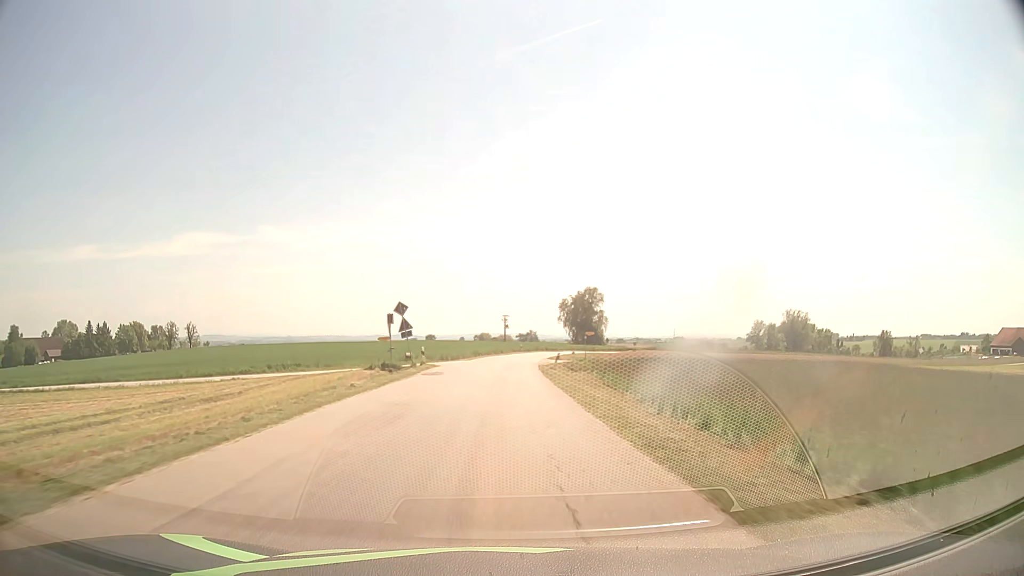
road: tertiary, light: Day
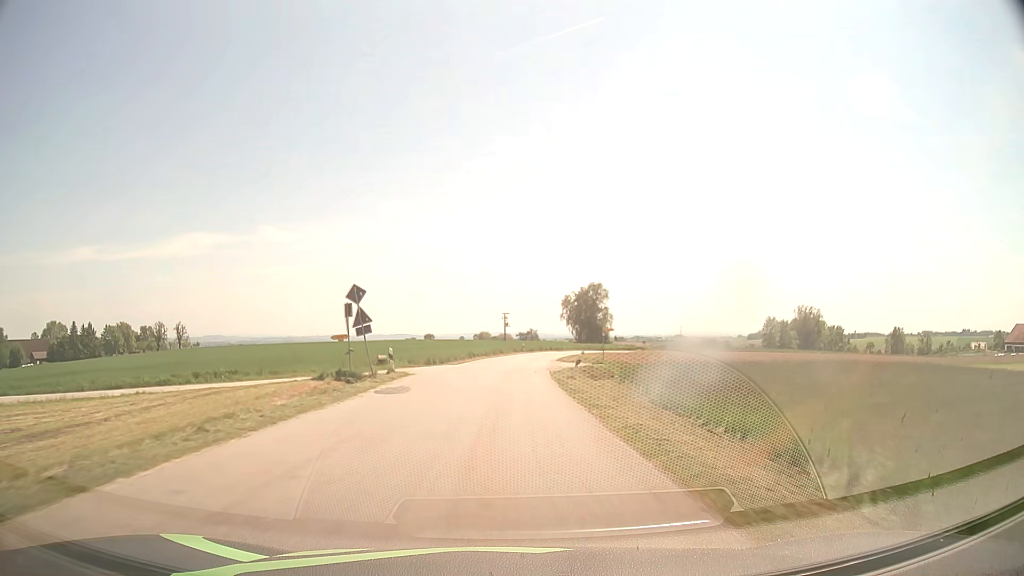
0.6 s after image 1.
(0.0, +10.7) m; 0°
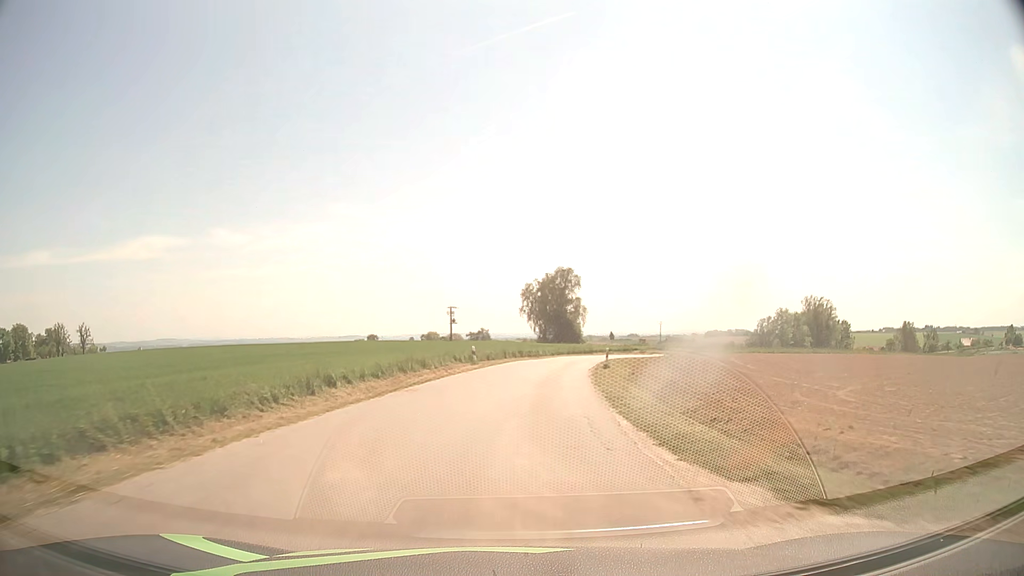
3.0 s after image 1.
(+0.8, +42.8) m; +4°
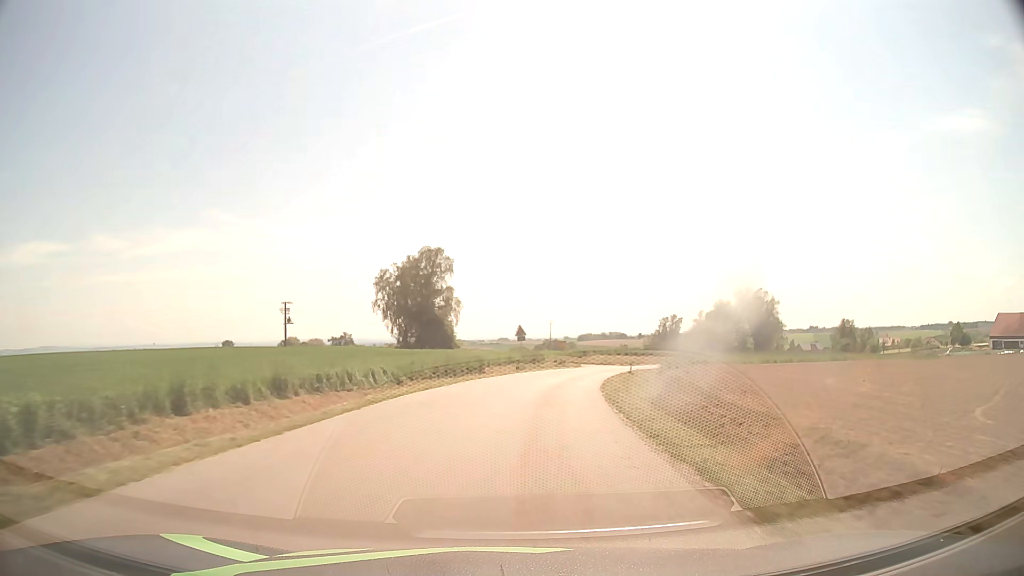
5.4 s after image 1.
(+3.7, +42.6) m; +11°
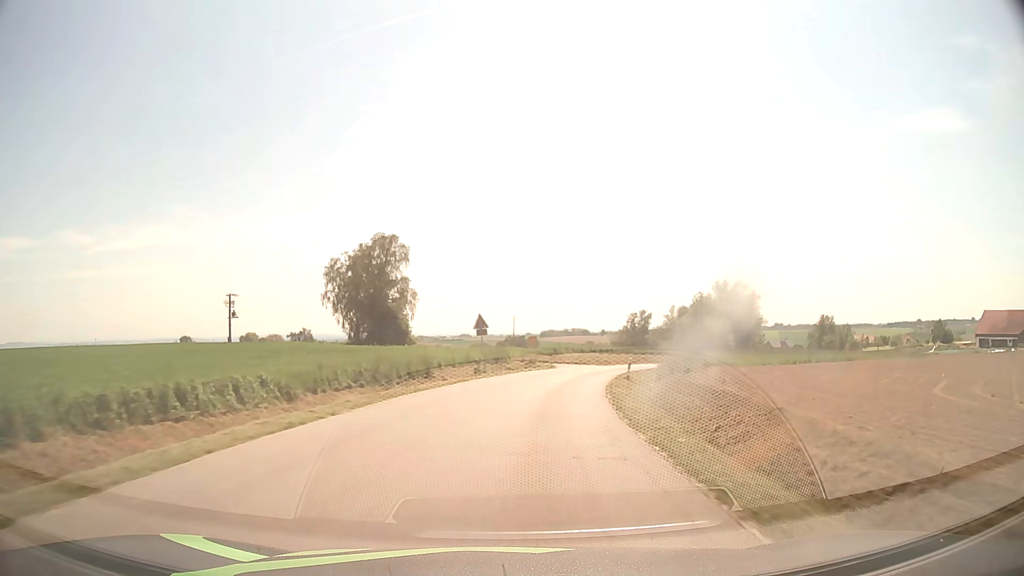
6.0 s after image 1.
(+0.3, +10.7) m; +3°
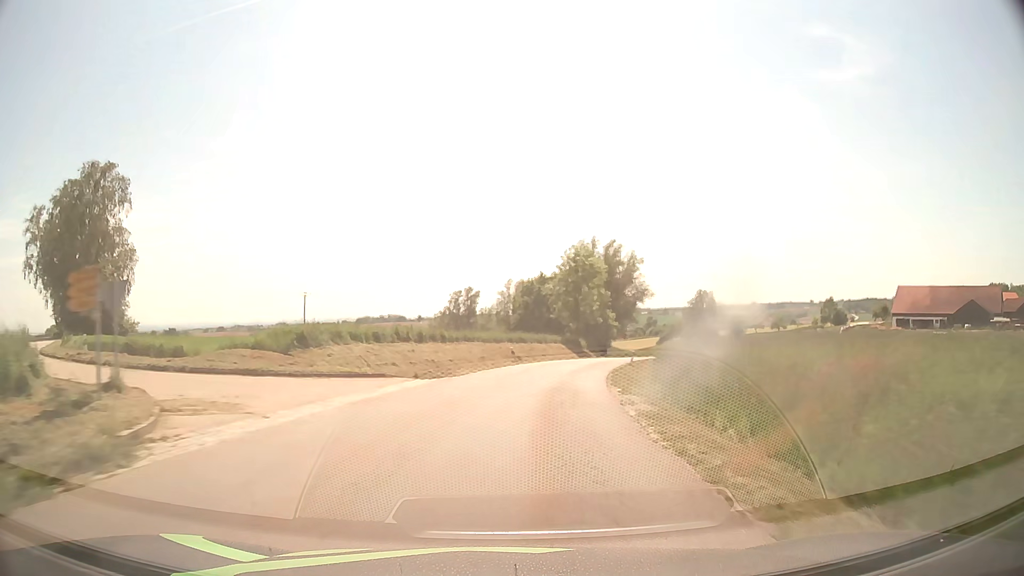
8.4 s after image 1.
(+5.5, +42.7) m; +15°
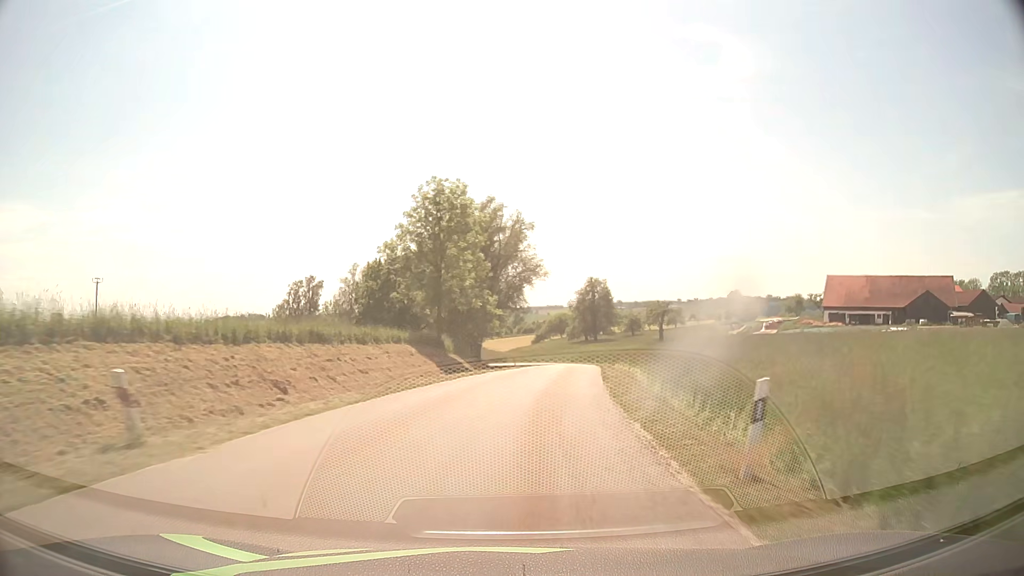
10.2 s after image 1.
(+3.2, +32.4) m; +11°
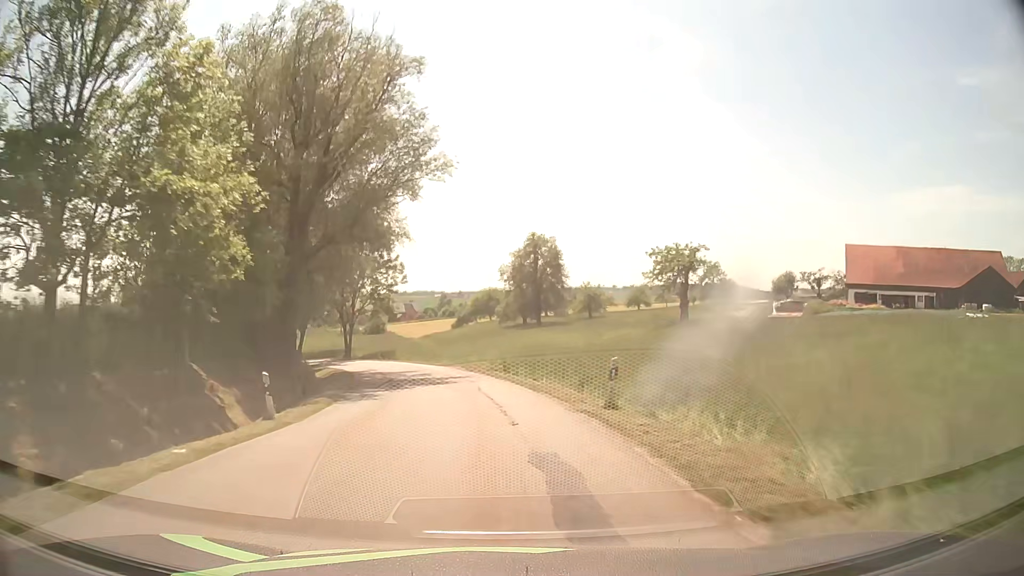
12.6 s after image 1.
(+4.6, +43.4) m; +7°
(0, +10) (-1, +20) (-3, +30) (-5, +40) (-8, +49) (-12, +58) (-17, +67) (-22, +76) (-28, +84) (-34, +92) m
